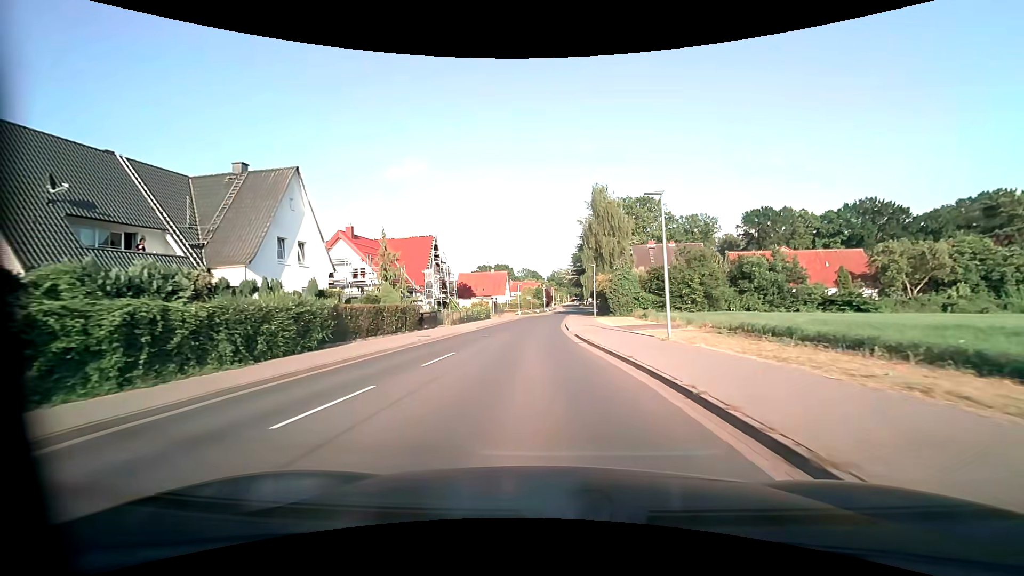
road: unclassified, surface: asphalt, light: Day
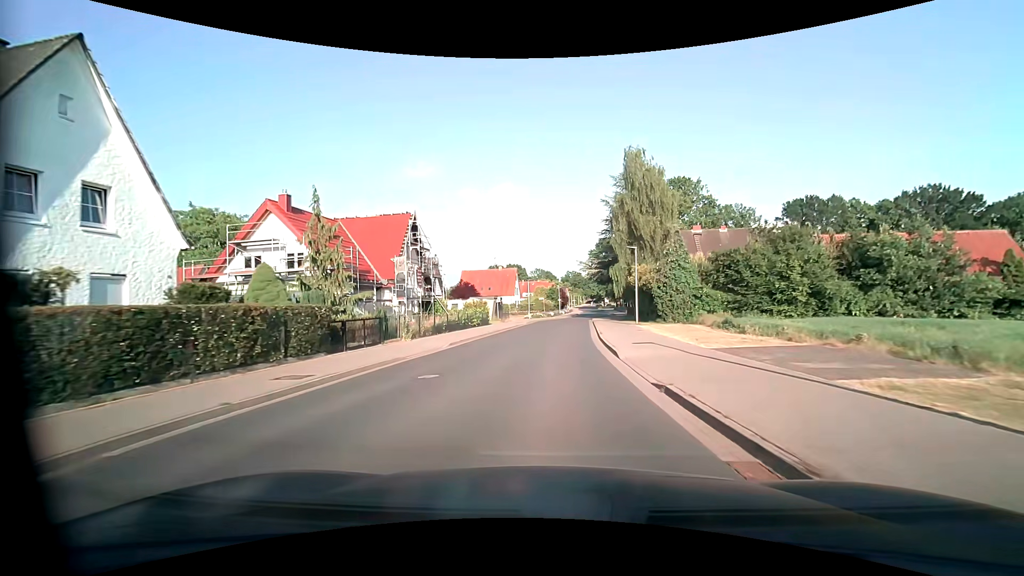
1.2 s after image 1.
(-0.2, +14.2) m; -2°
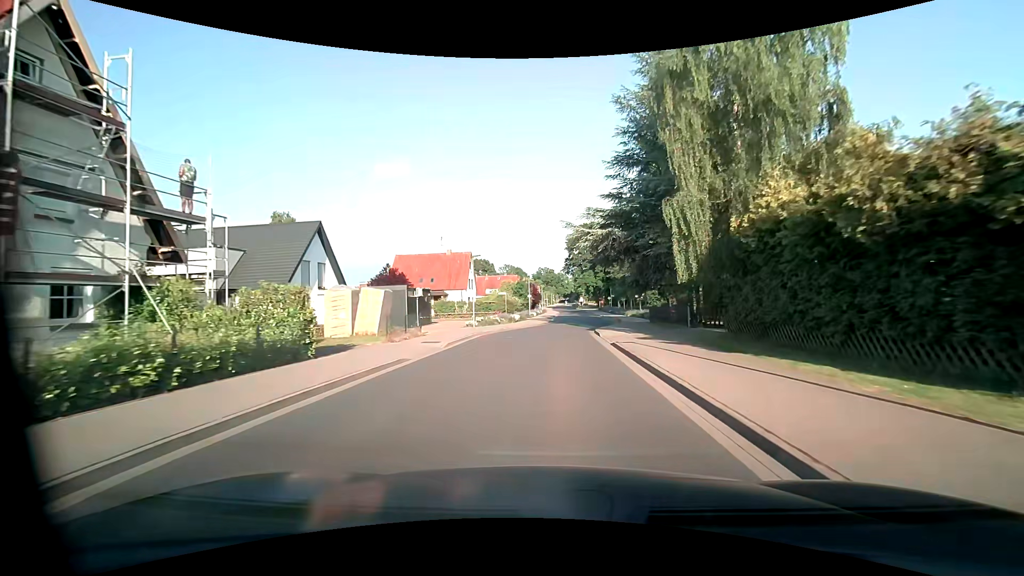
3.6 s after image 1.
(+0.8, +28.1) m; +3°
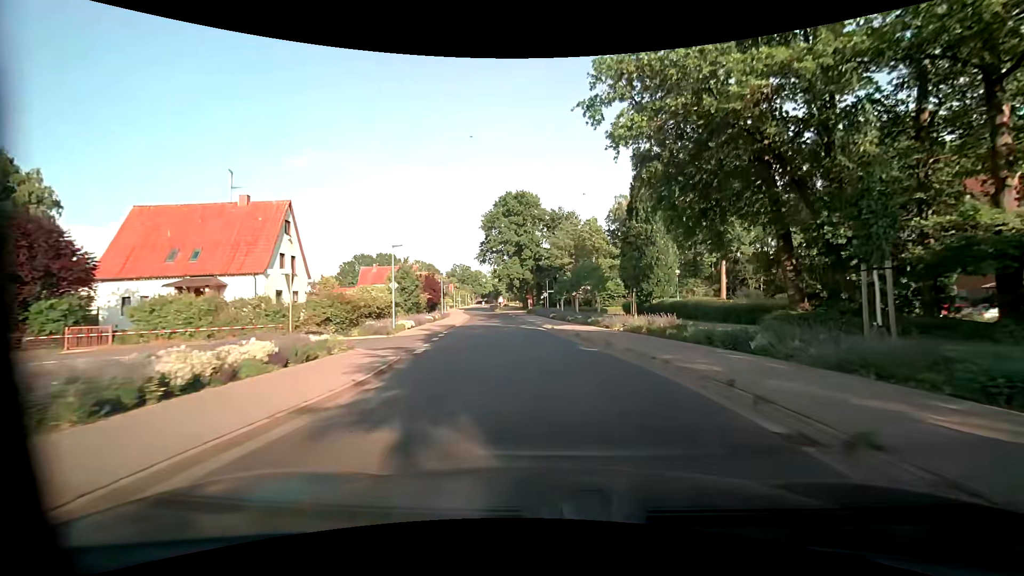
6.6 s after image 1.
(+1.8, +34.6) m; +9°
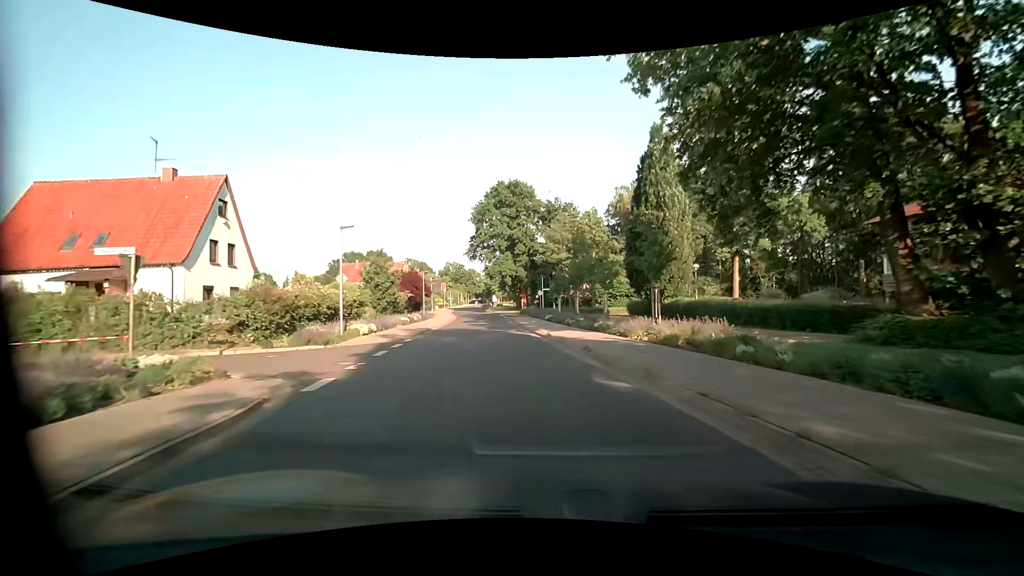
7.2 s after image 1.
(+0.1, +6.9) m; 0°
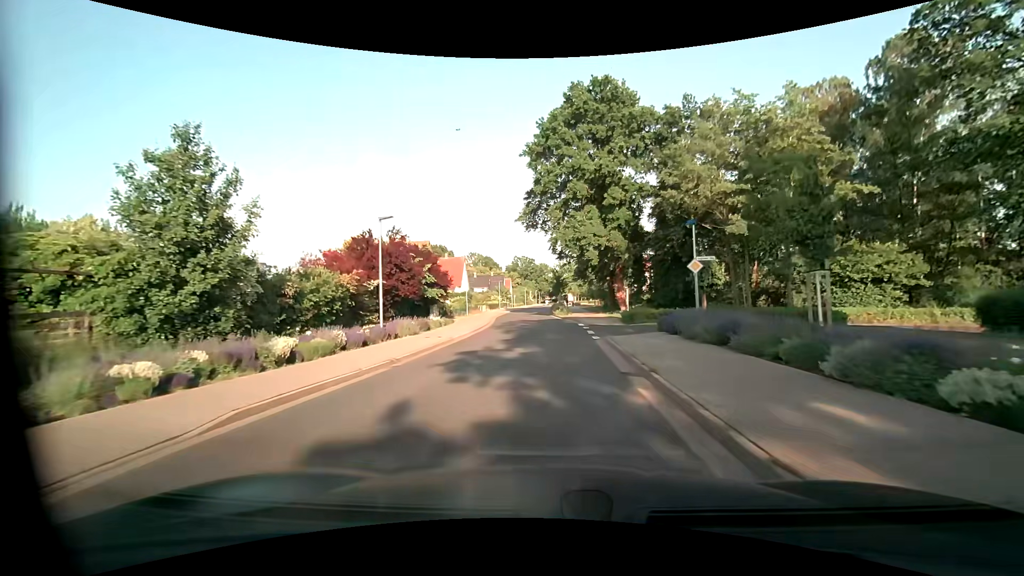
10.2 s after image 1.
(-2.9, +33.7) m; -9°
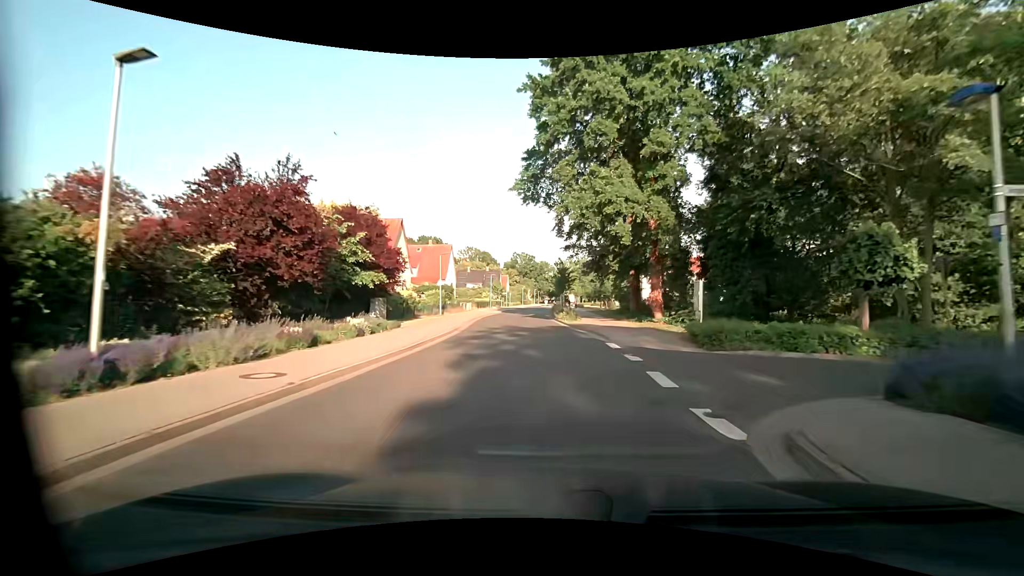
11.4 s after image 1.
(-0.1, +13.5) m; -1°
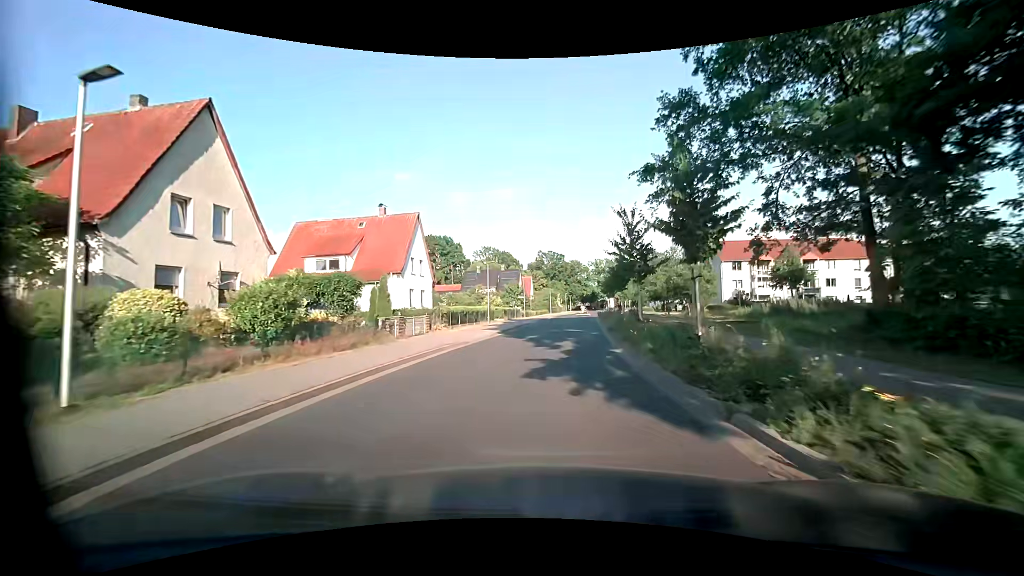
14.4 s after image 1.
(-0.3, +33.1) m; -2°
(0, +10) (0, +20) (+1, +30) (+2, +40) (+3, +50) (+4, +60) (+5, +70) (+7, +80) (+9, +89) (+10, +99) m
